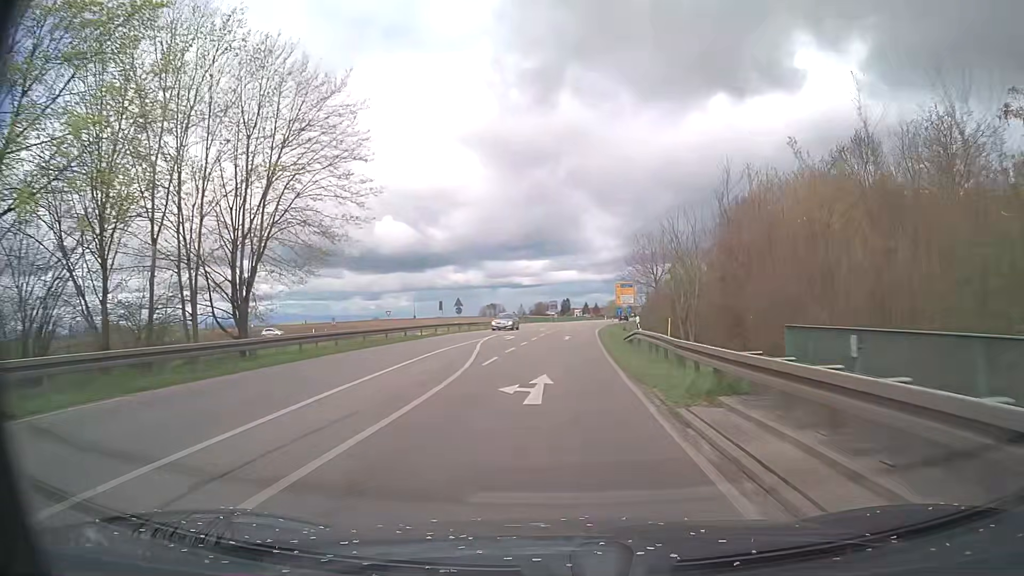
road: primary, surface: asphalt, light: Day
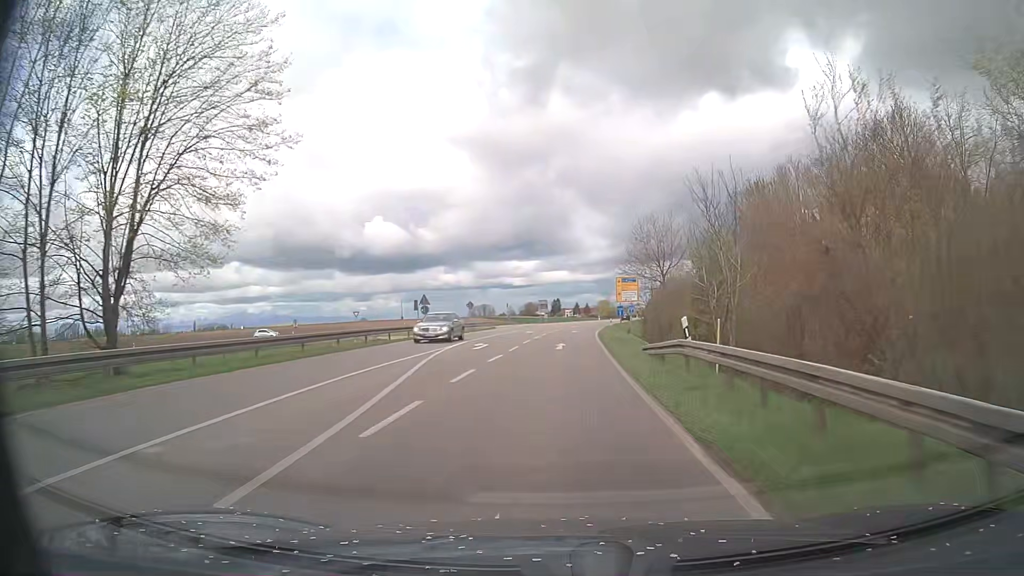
(+0.1, +10.8) m; +1°
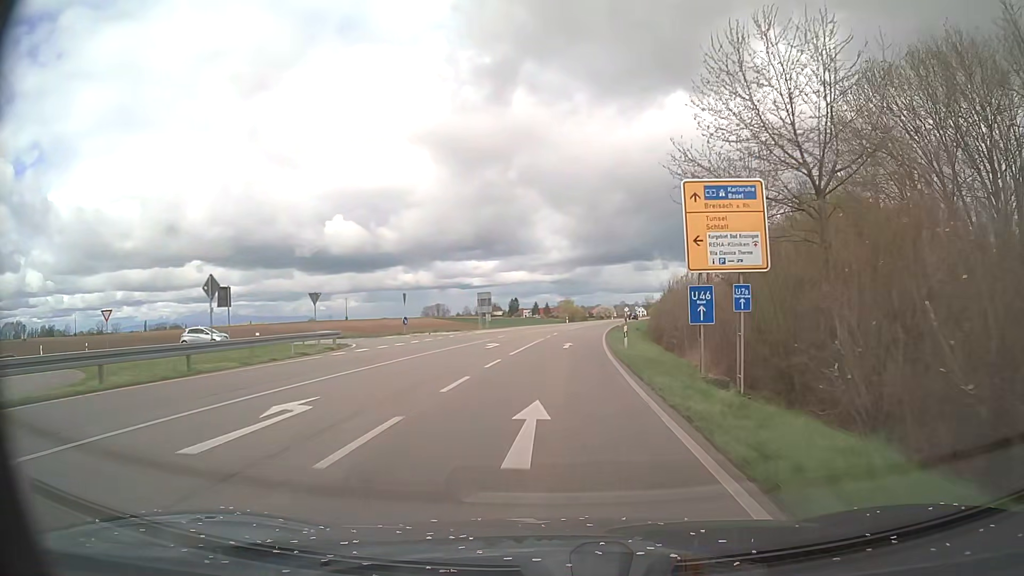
(+1.4, +43.0) m; +4°
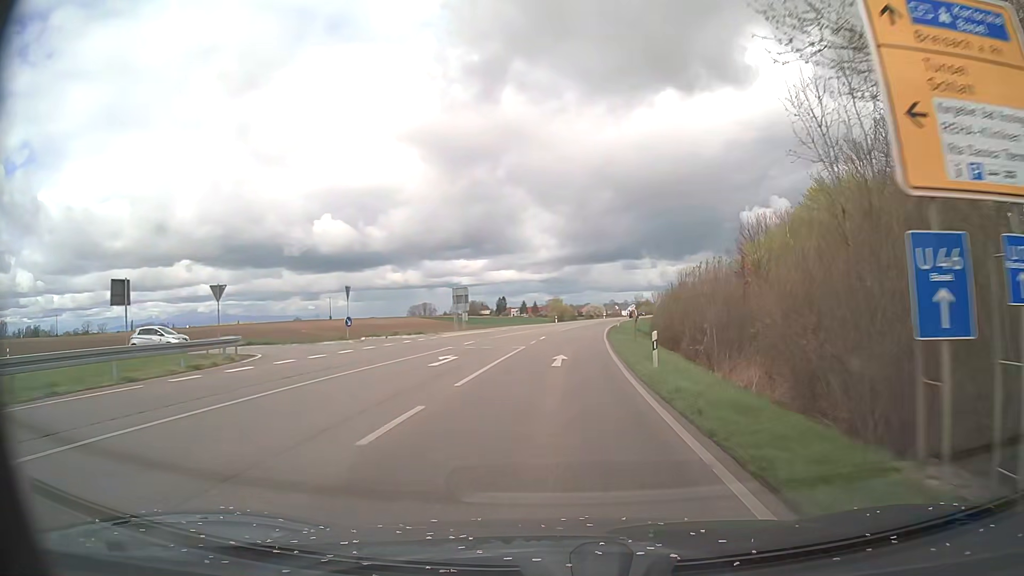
(+0.1, +10.7) m; +1°
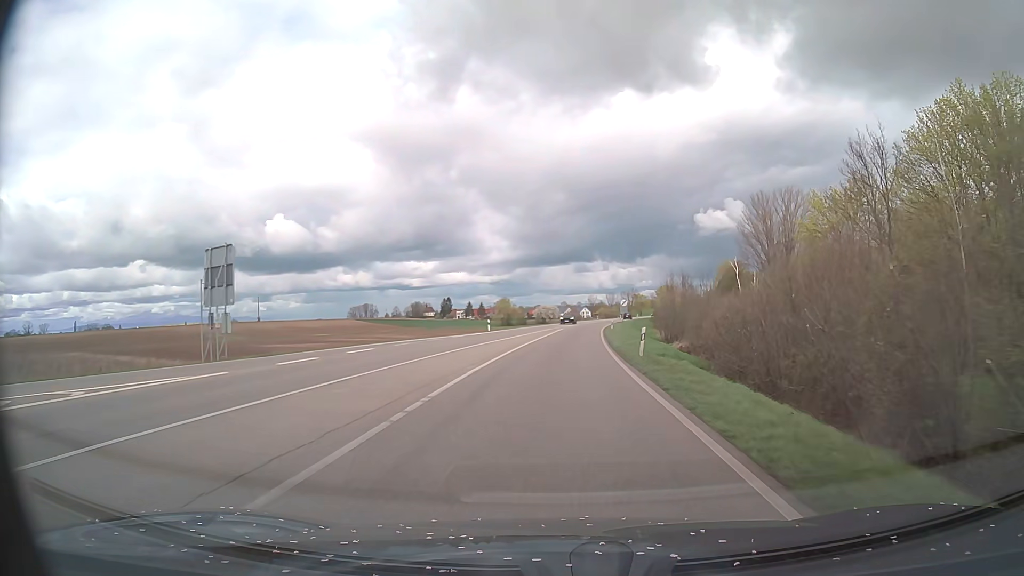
(+1.6, +43.1) m; +4°
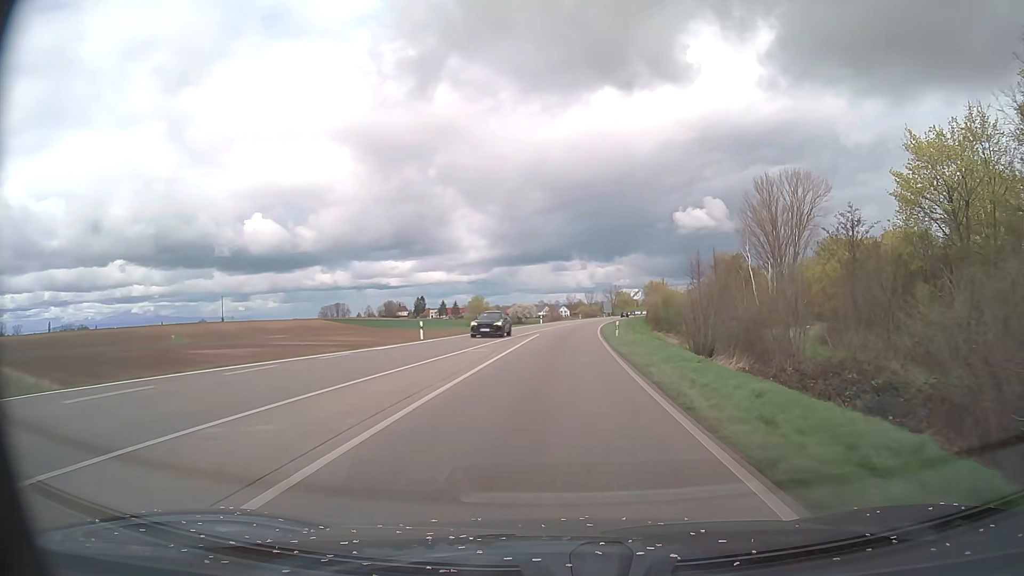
(+0.3, +21.6) m; +2°
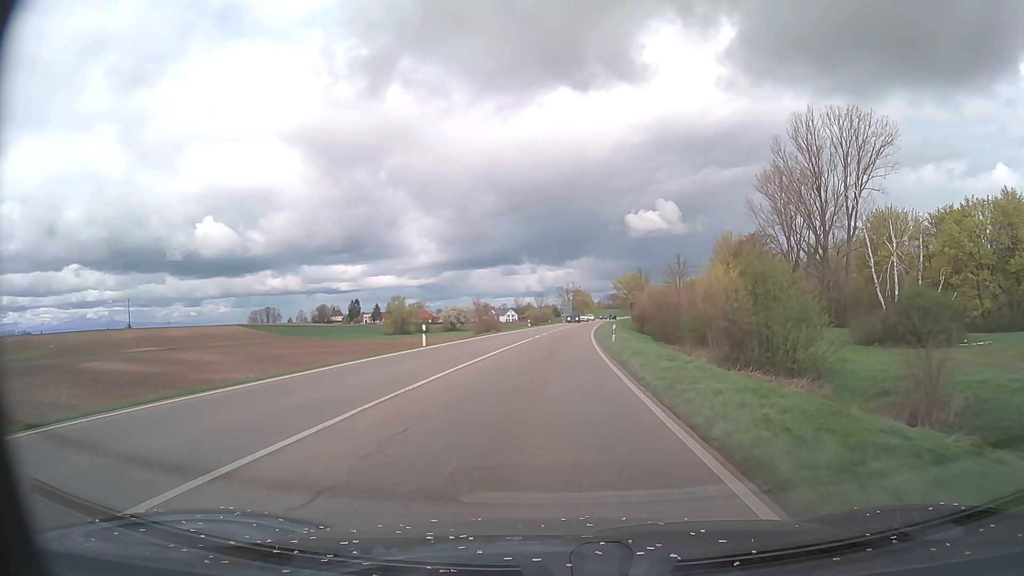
(+2.0, +54.1) m; +4°
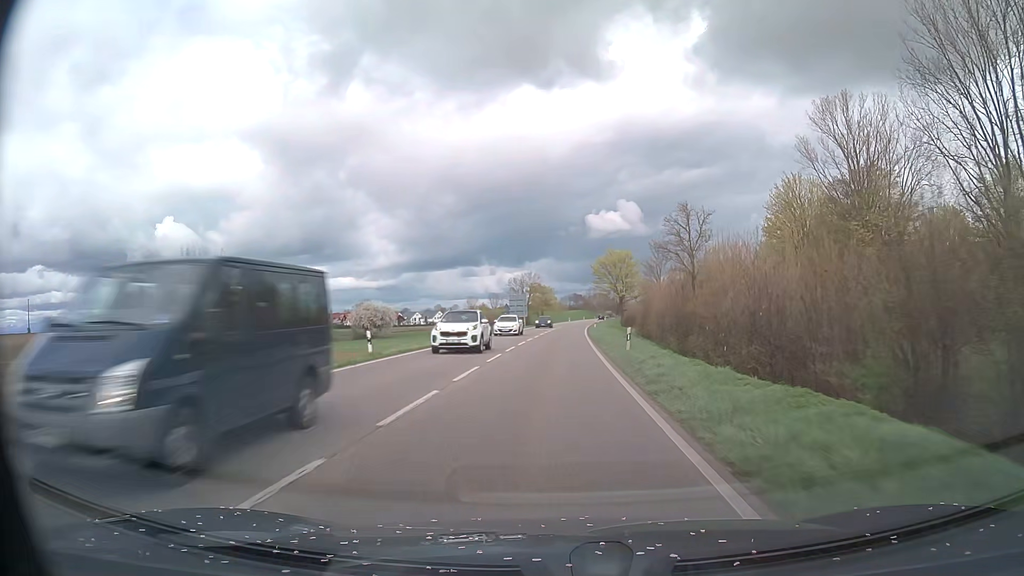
(+2.0, +58.4) m; +4°
(0, +10) (0, +20) (0, +30) (+1, +40) (+1, +50) (+1, +60) (+2, +70) (+2, +80) (+3, +90) (+3, +100) m
